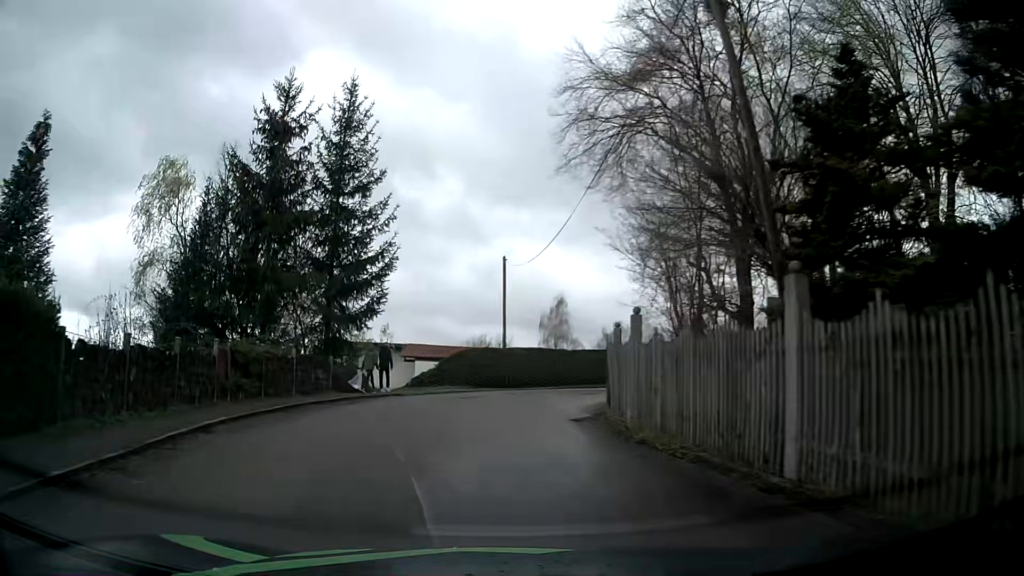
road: residential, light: Day
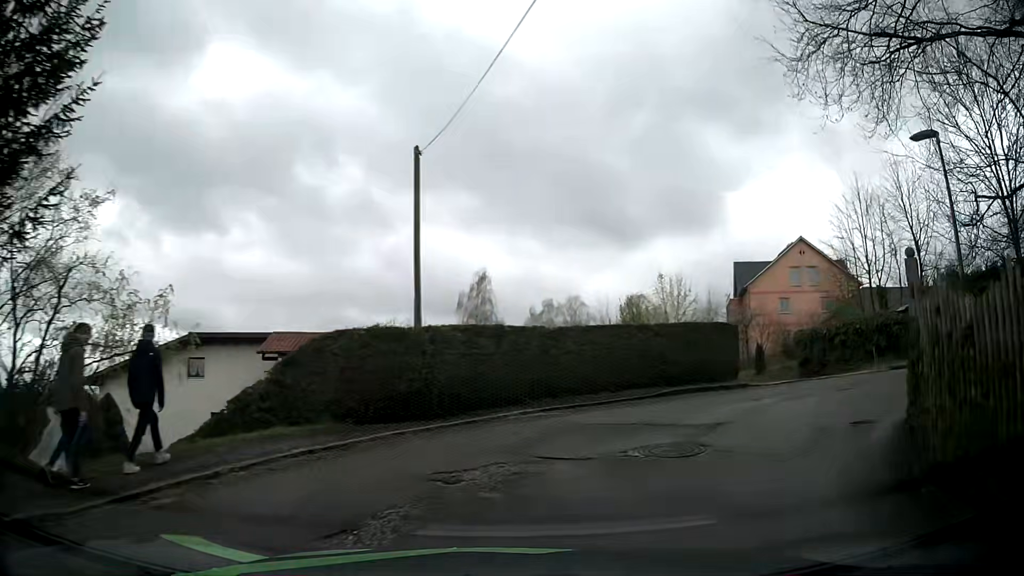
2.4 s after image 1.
(-0.4, +16.6) m; +5°
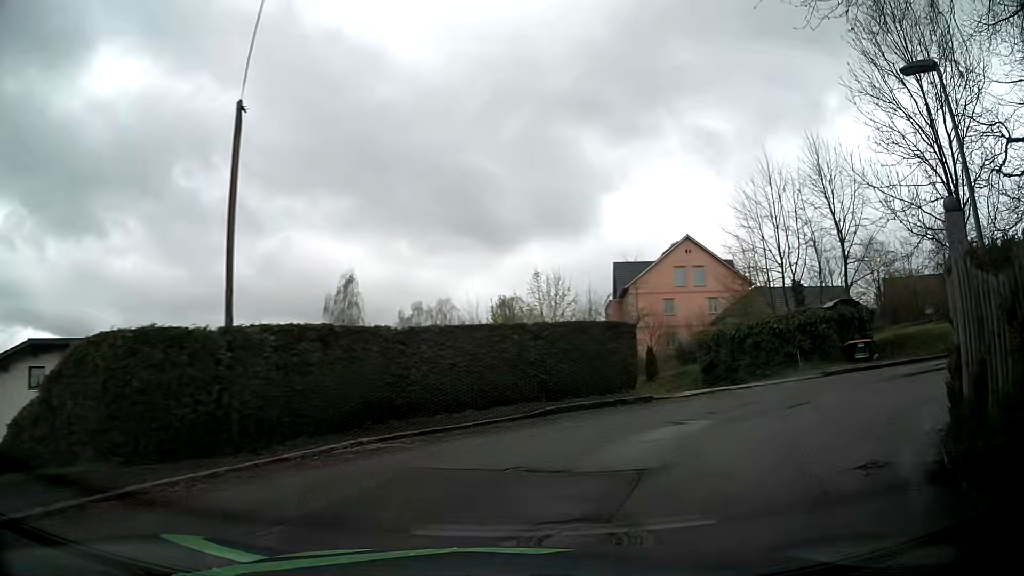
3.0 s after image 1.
(+0.4, +3.6) m; +12°
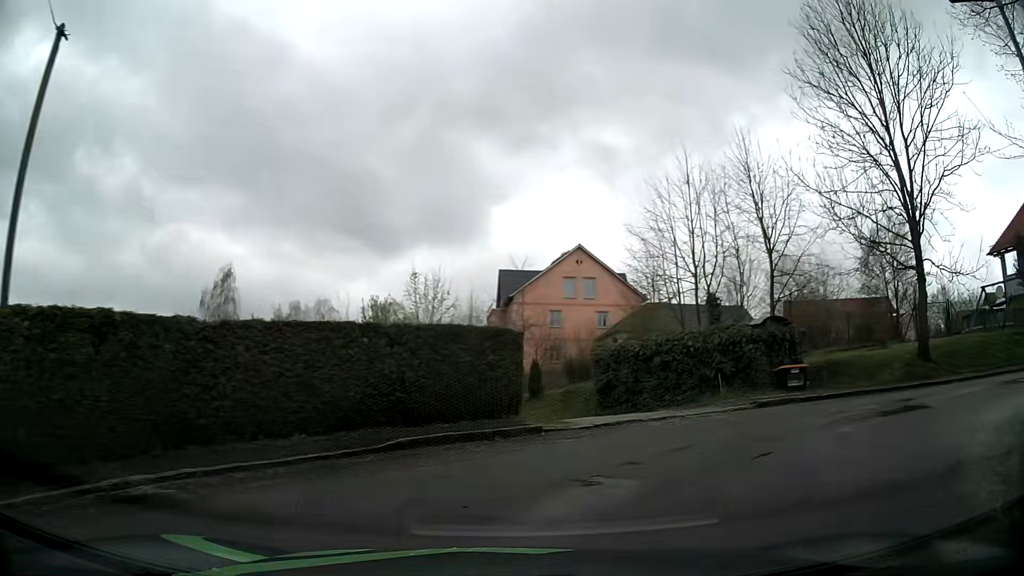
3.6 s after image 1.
(+0.3, +3.4) m; +10°
